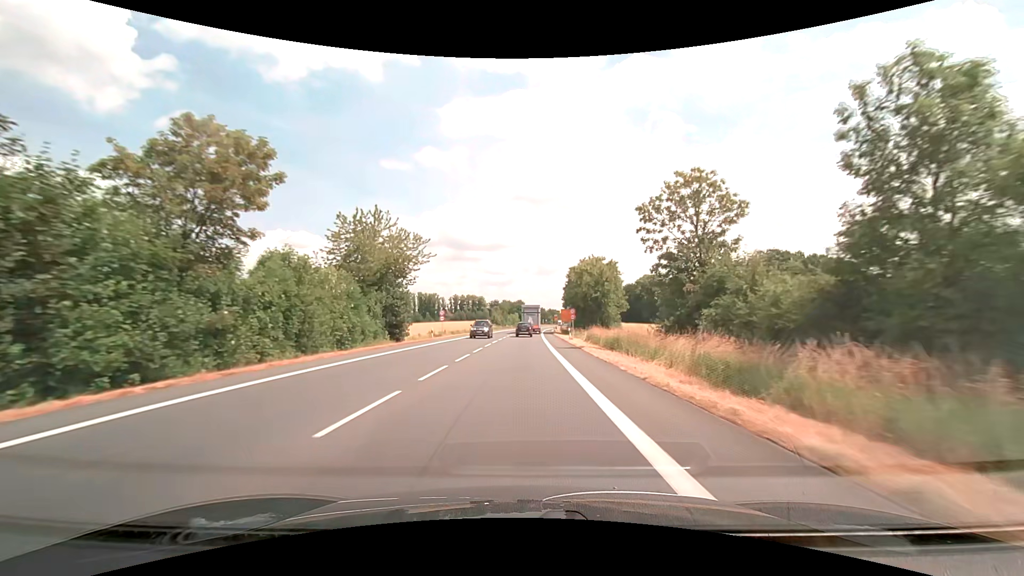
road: primary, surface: asphalt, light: Day
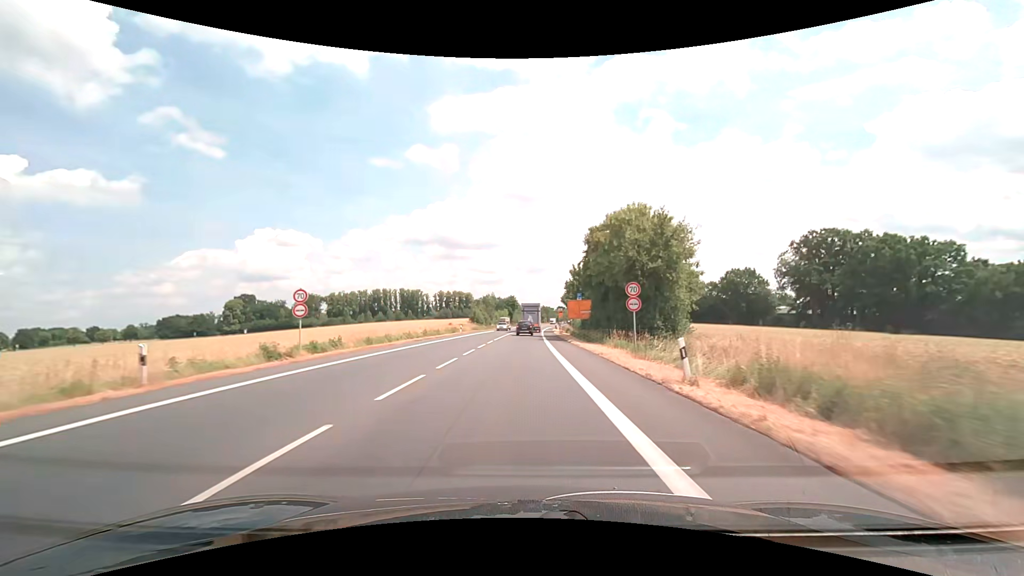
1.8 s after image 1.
(+0.3, +33.3) m; +1°
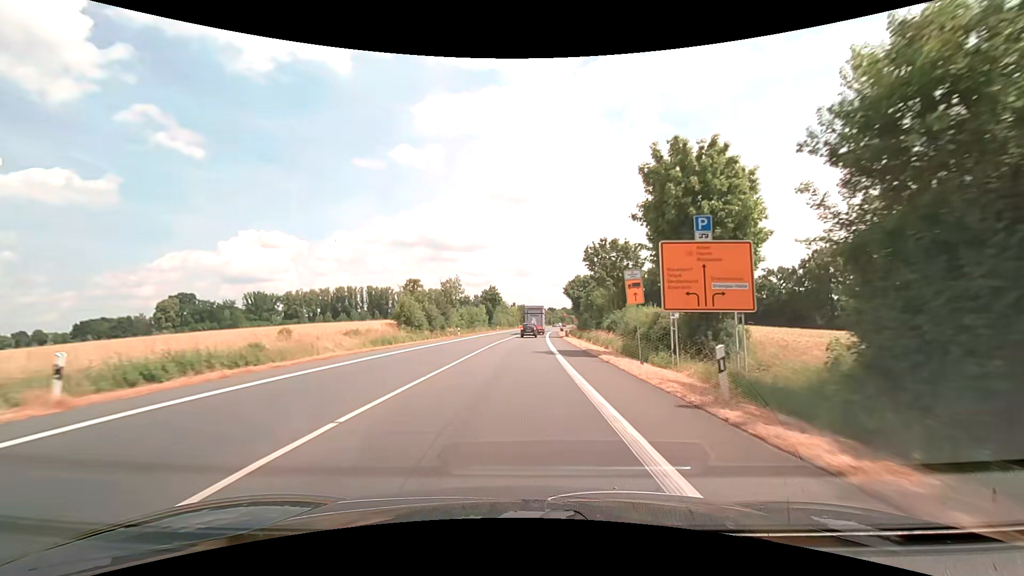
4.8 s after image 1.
(+0.6, +52.1) m; +2°
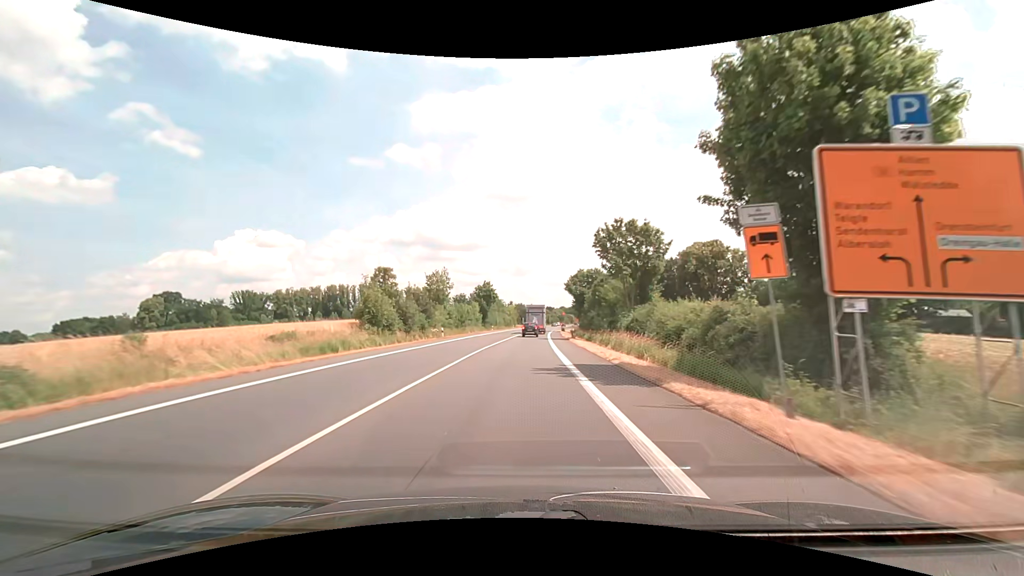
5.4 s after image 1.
(0.0, +10.3) m; 0°
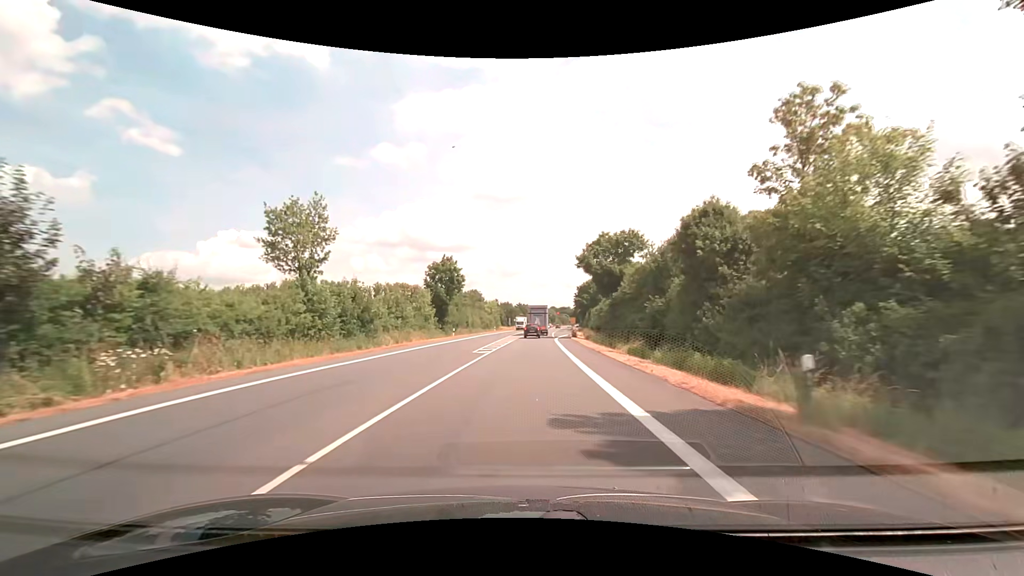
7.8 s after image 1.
(+0.4, +41.5) m; +1°
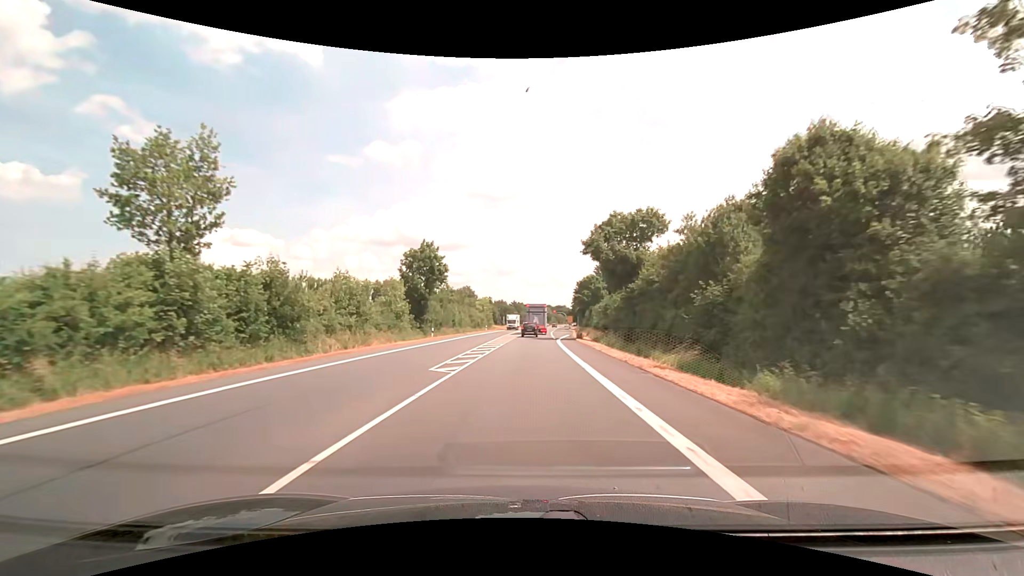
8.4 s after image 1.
(0.0, +10.5) m; +1°
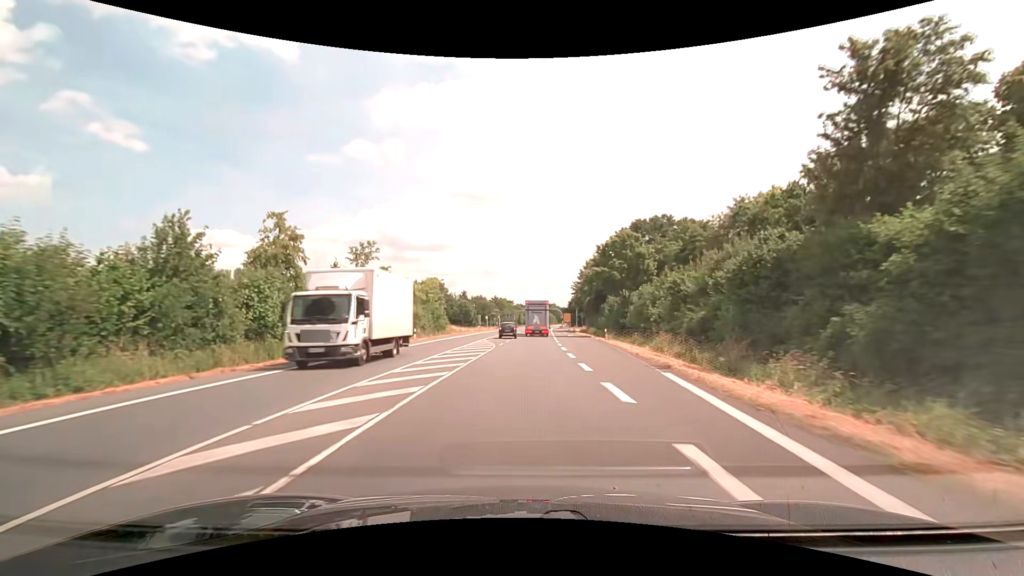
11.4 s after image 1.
(+1.2, +51.4) m; +2°
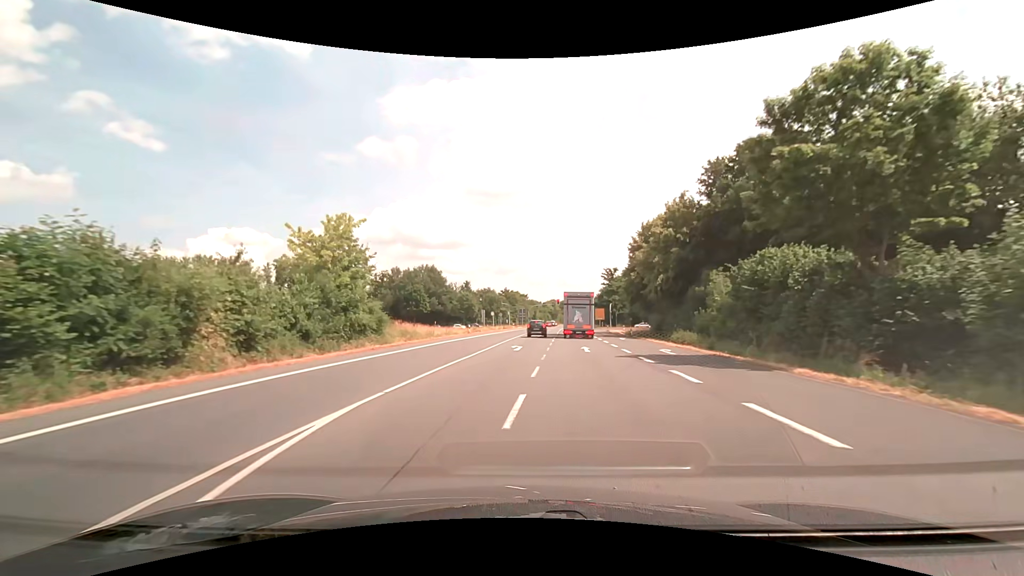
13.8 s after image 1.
(-0.6, +38.7) m; -2°
